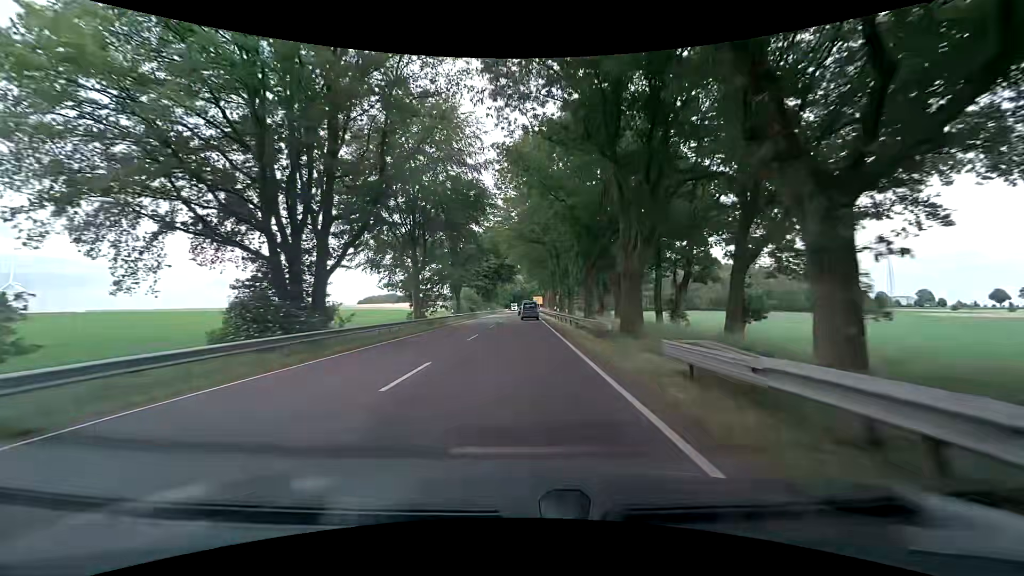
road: primary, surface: asphalt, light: Day
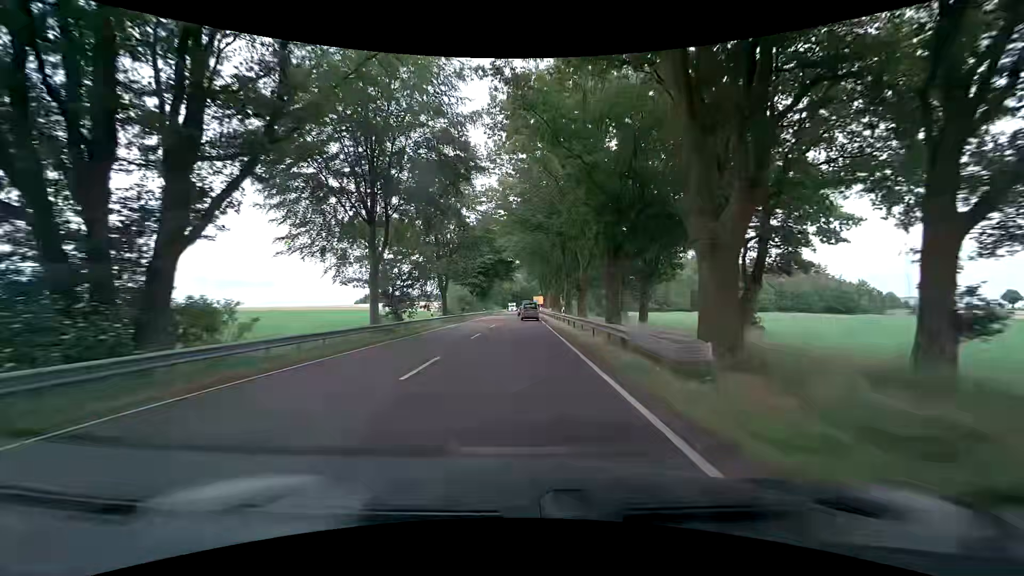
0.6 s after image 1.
(+0.2, +10.7) m; +1°
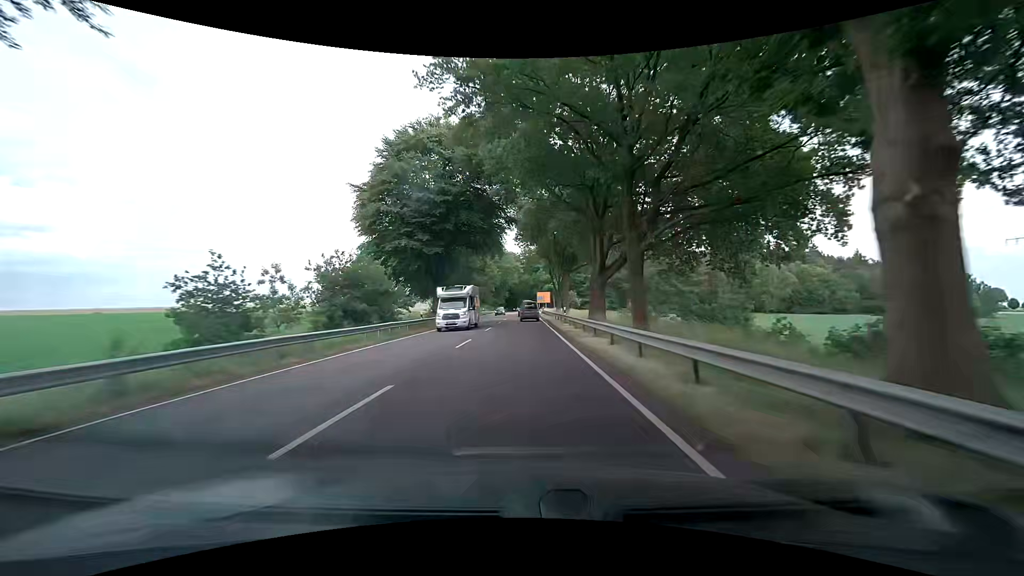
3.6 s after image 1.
(+0.2, +52.6) m; 0°
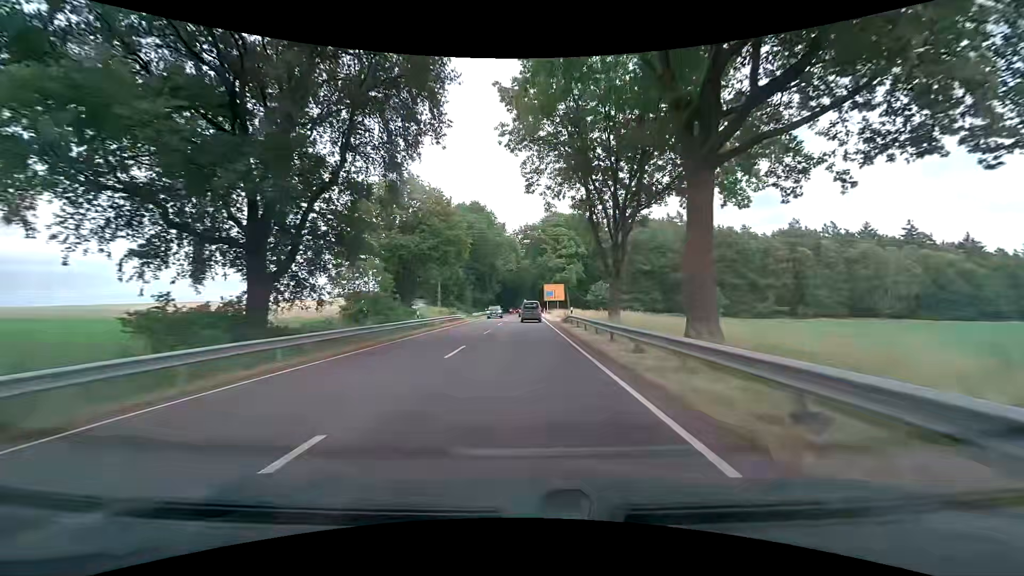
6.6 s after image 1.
(+0.1, +51.1) m; 0°
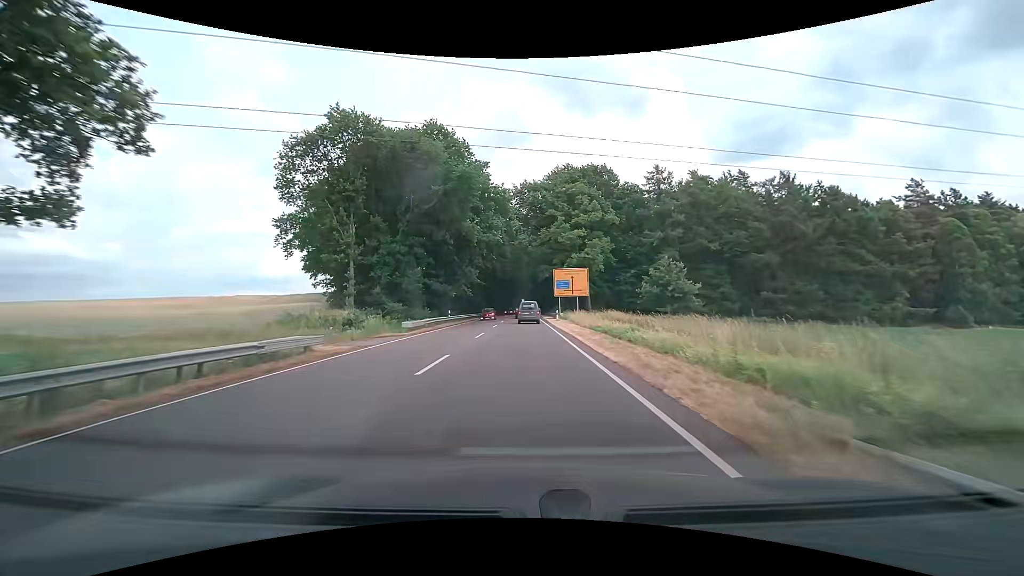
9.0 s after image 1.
(+0.2, +39.2) m; +1°
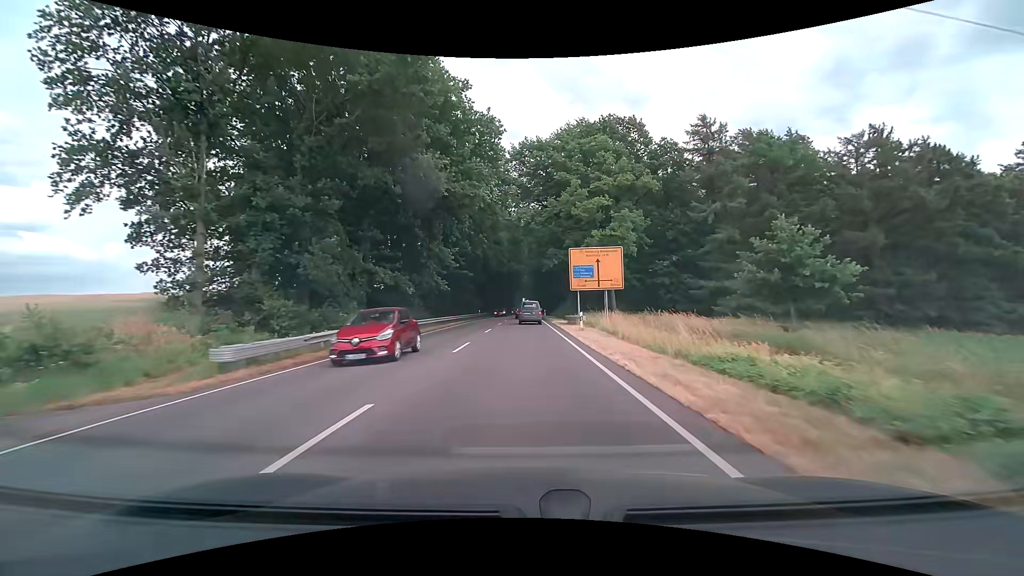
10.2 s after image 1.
(-0.1, +19.0) m; 0°
(0, +10) (0, +20) (0, +30) (0, +40) (0, +50) (0, +60) (0, +70) (0, +80) (0, +90) (0, +100) m
